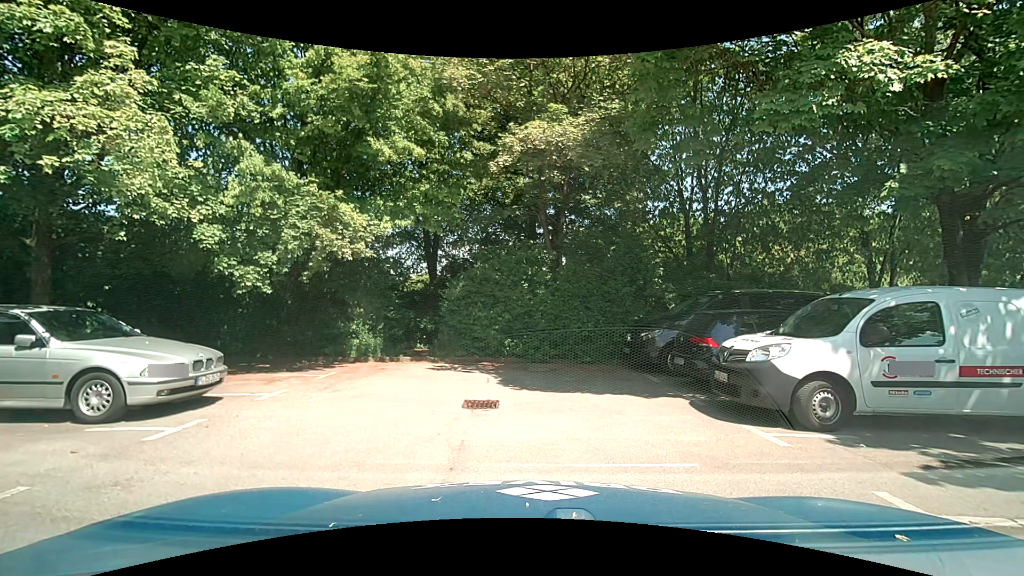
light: Day
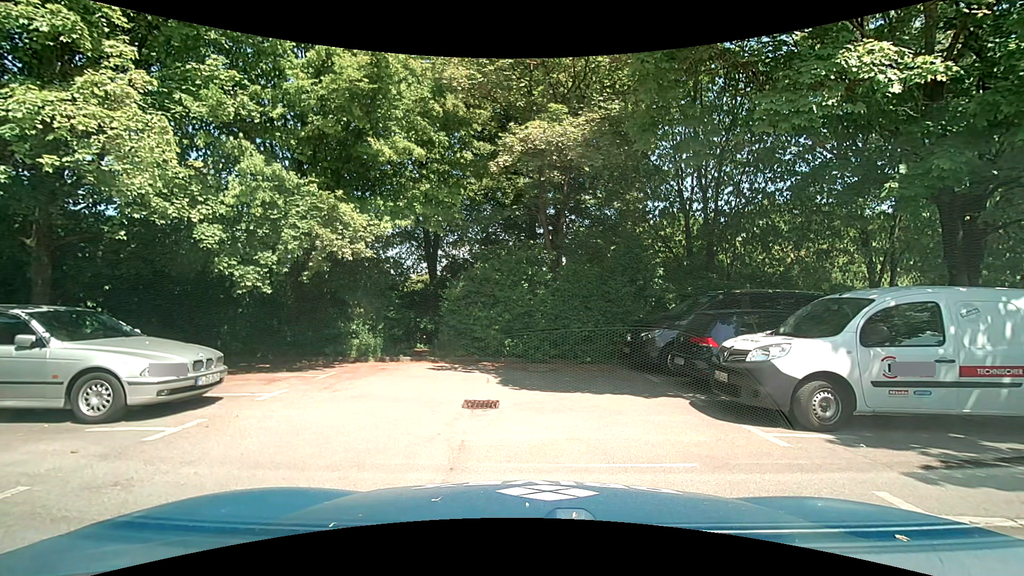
(0.0, 0.0) m; 0°
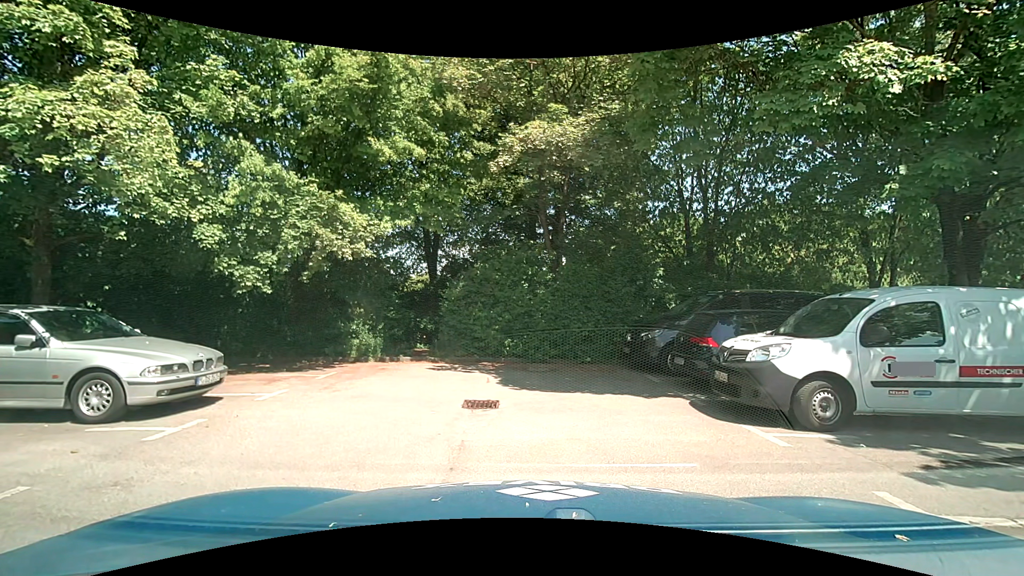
(0.0, 0.0) m; 0°
